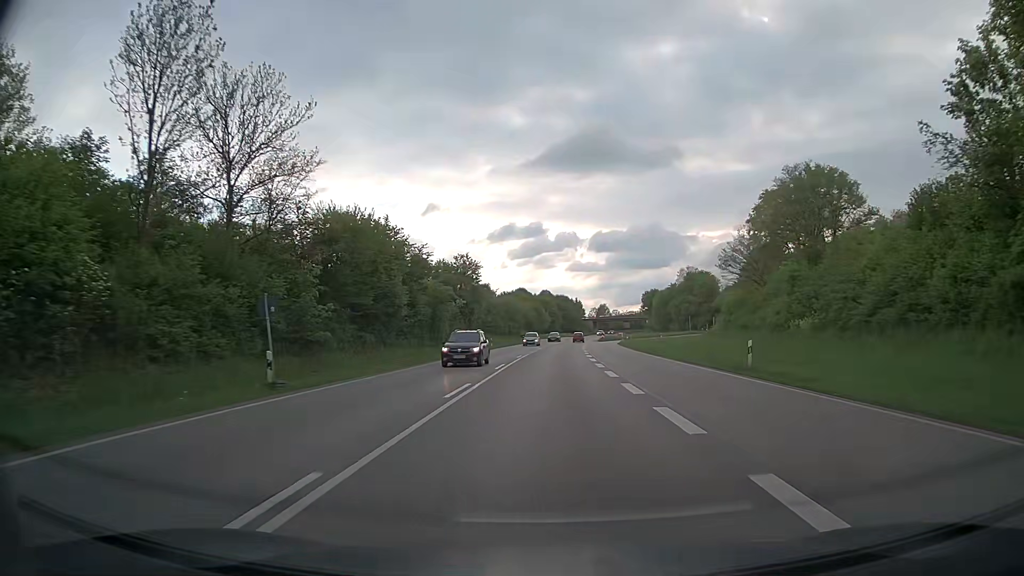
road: trunk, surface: asphalt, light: Day
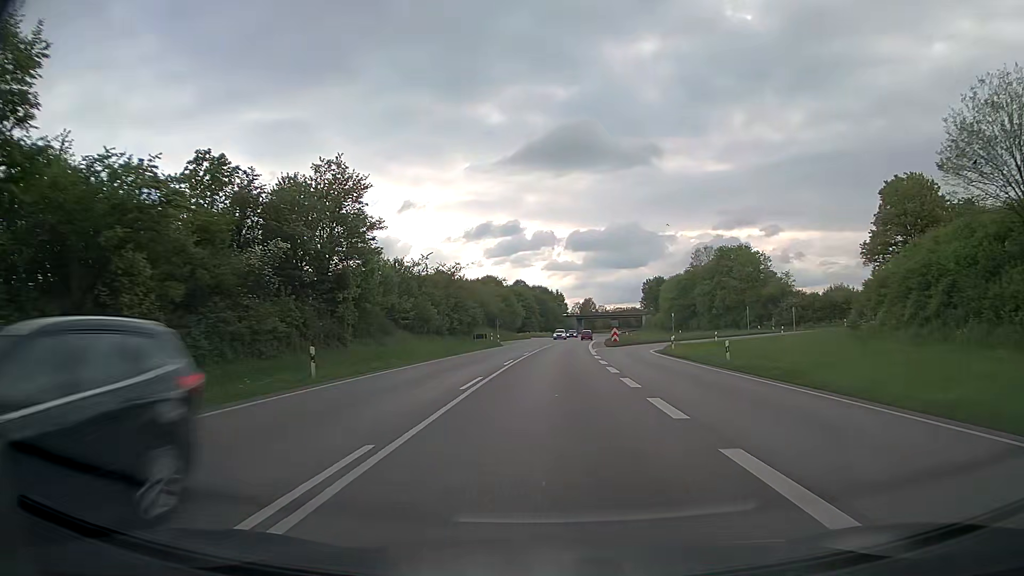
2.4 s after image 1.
(+0.8, +46.5) m; +2°
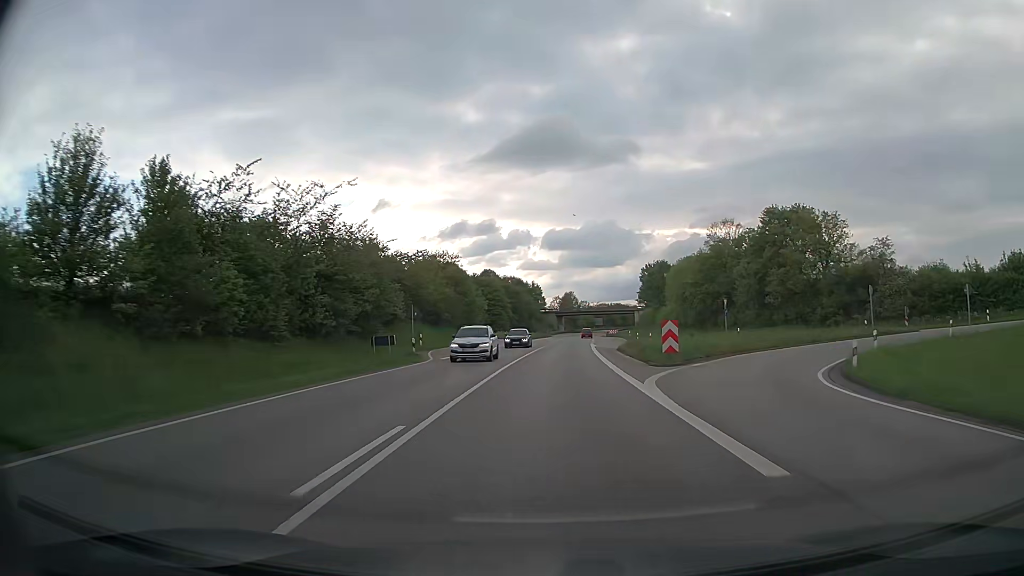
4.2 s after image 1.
(+0.5, +34.4) m; +2°
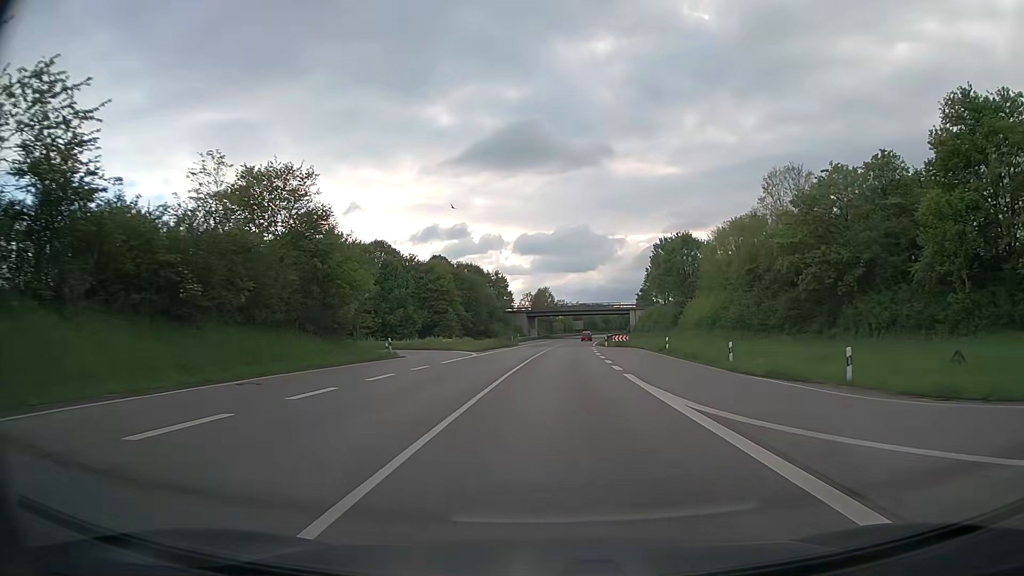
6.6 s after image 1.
(+0.8, +43.2) m; +2°
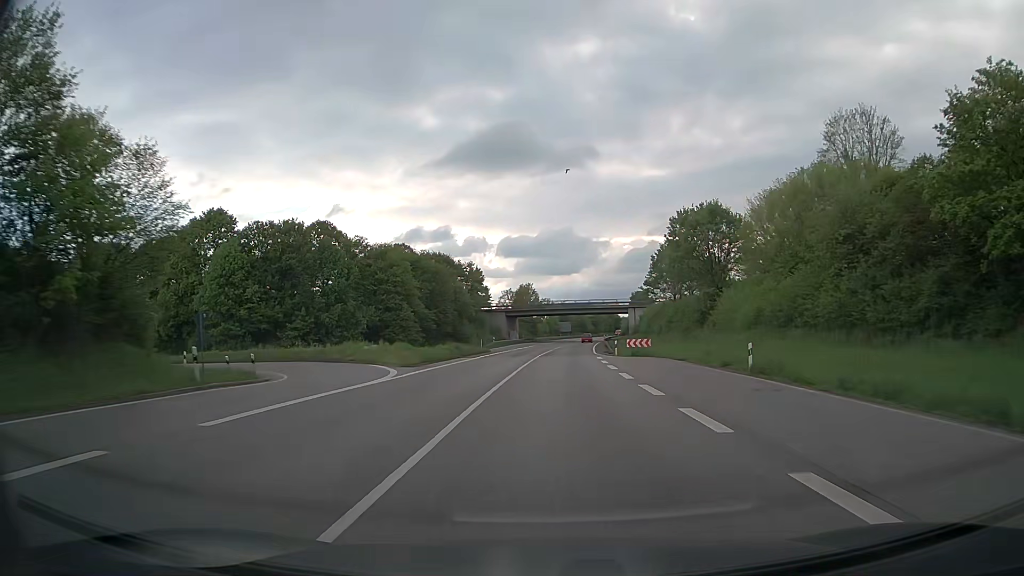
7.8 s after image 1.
(+0.3, +22.0) m; +1°
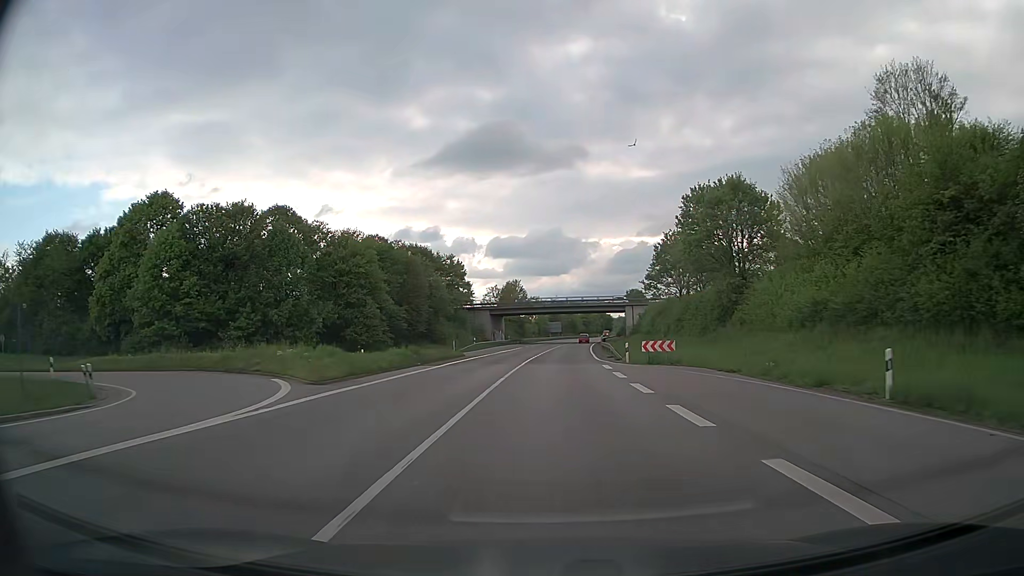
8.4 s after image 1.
(+0.1, +11.4) m; +1°
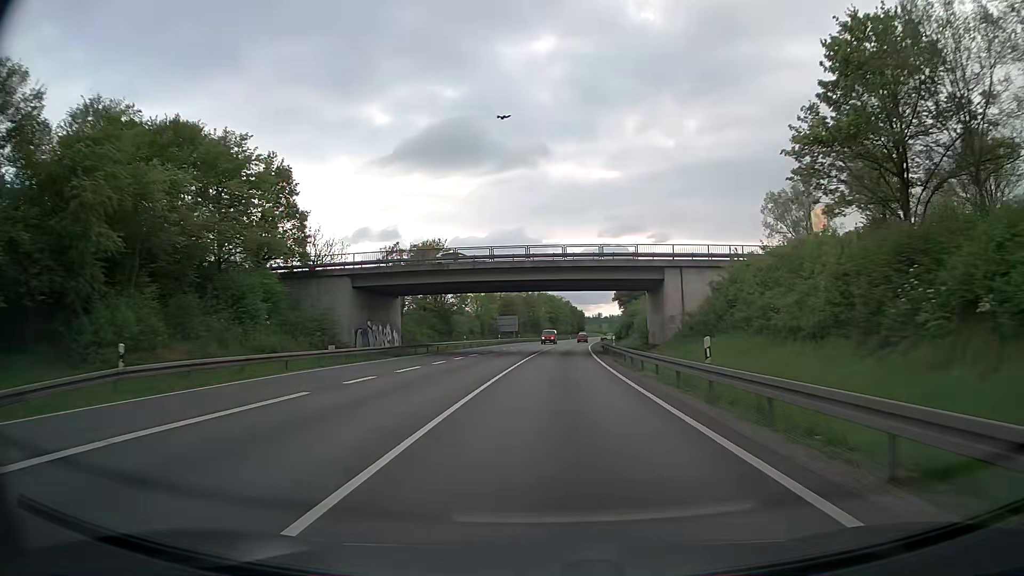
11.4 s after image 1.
(+2.1, +61.3) m; +4°
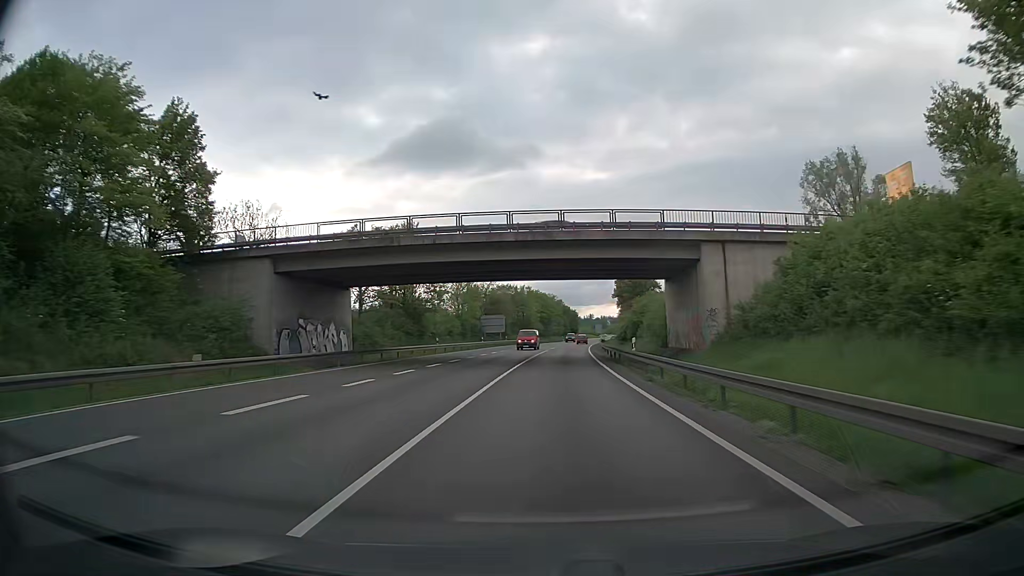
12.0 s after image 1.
(+0.1, +13.1) m; +1°
(0, +10) (0, +20) (0, +30) (+1, +40) (+1, +50) (+2, +60) (+2, +70) (+3, +80) (+4, +90) (+5, +100) m
